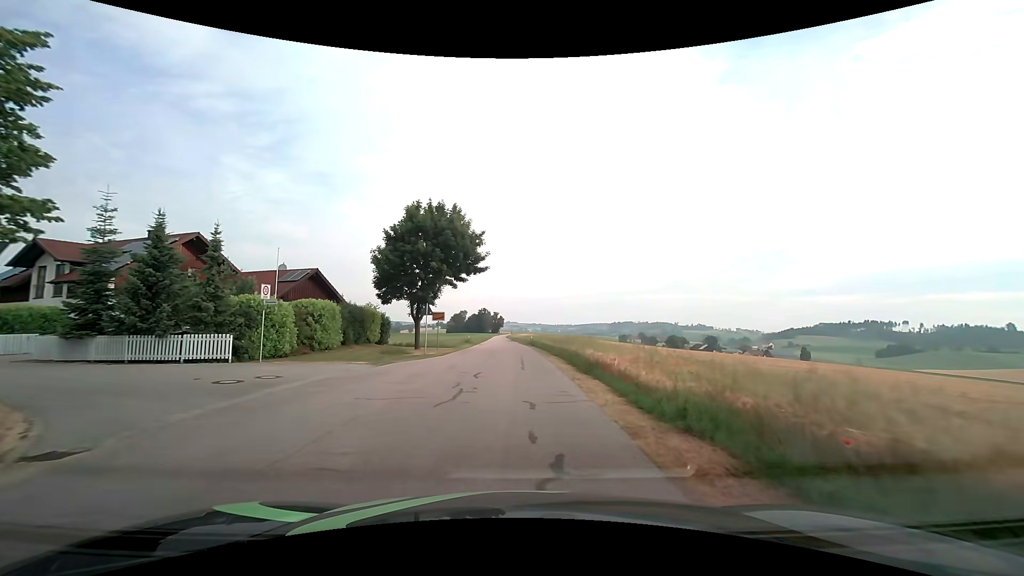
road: tertiary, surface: asphalt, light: Day
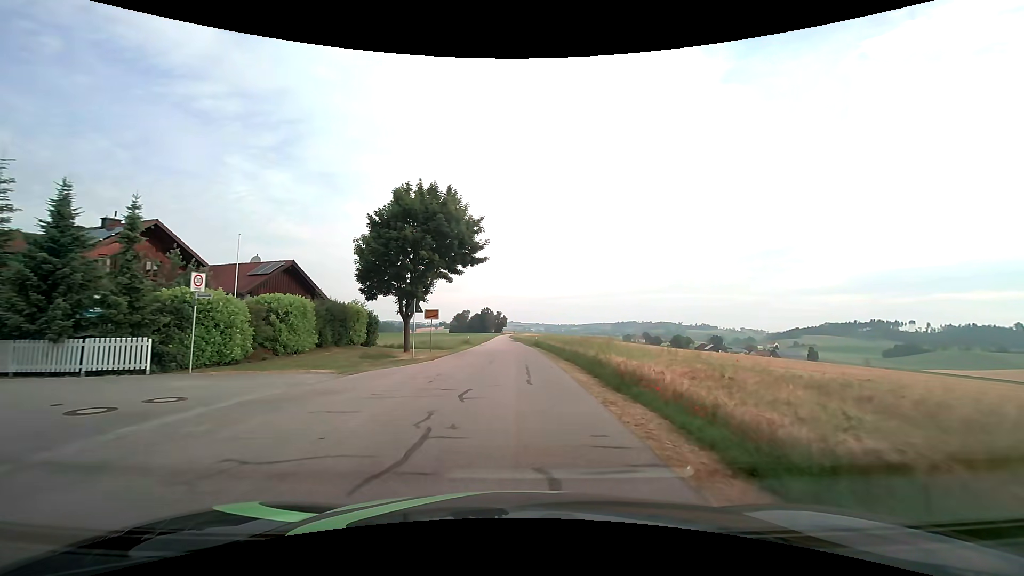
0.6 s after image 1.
(0.0, +4.5) m; 0°
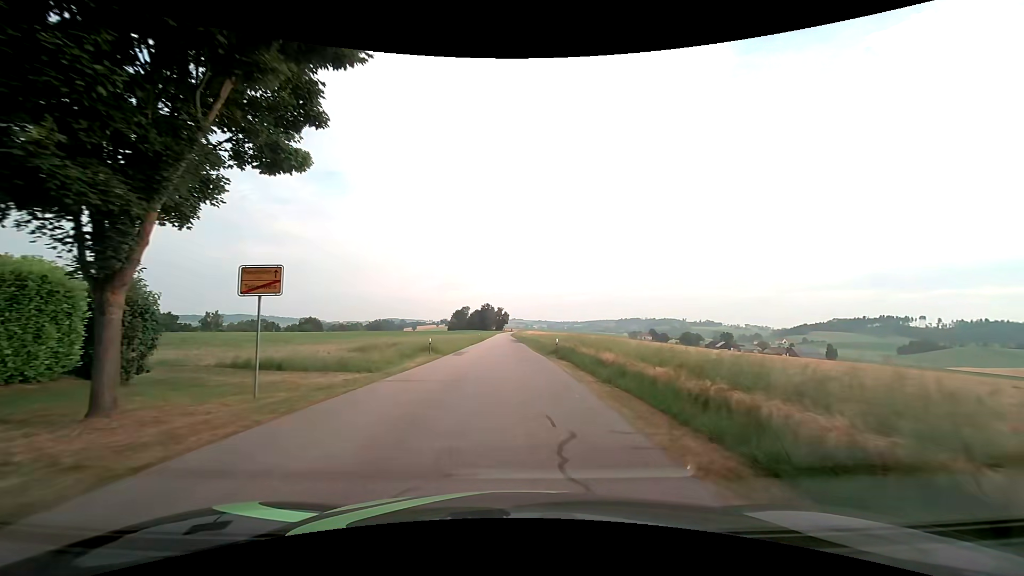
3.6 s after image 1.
(-0.2, +23.2) m; 0°
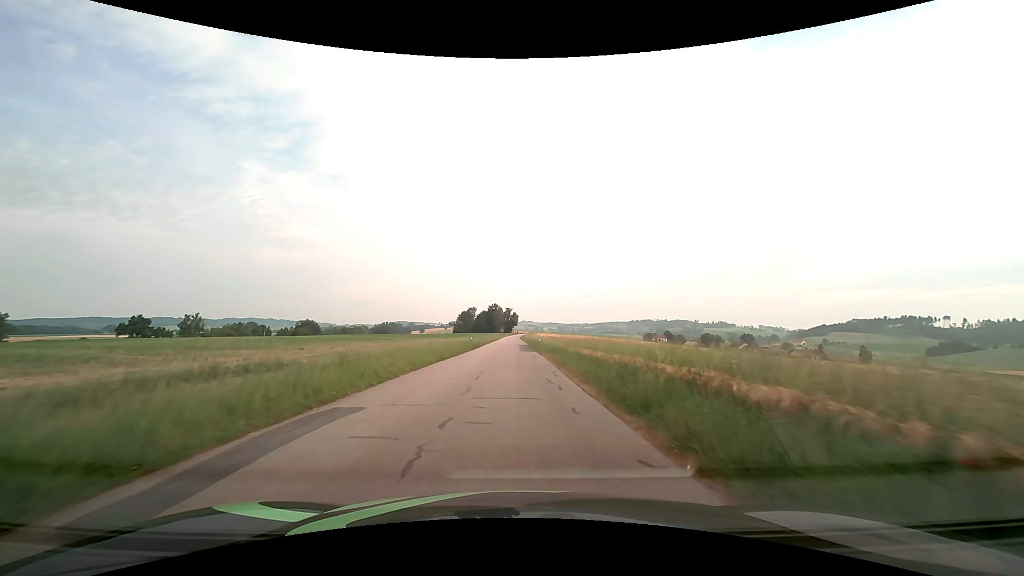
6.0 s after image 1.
(-0.2, +25.6) m; -1°
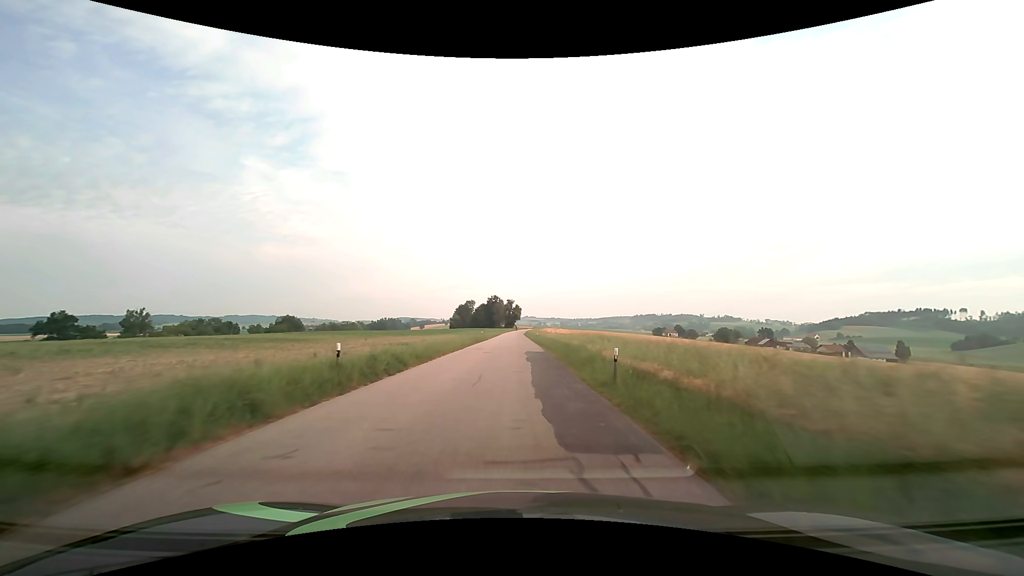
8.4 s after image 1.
(-0.2, +36.4) m; 0°
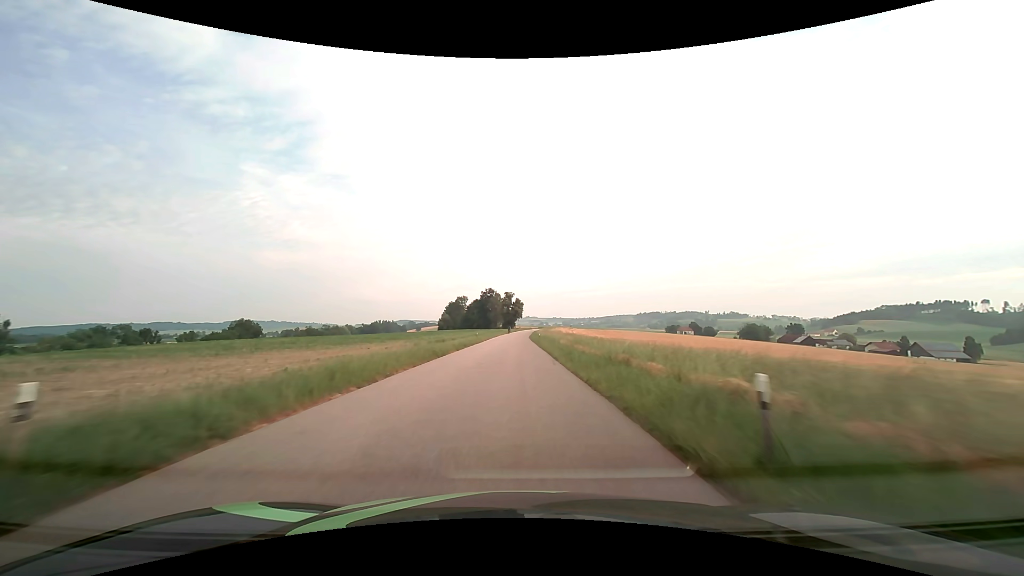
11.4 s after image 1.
(-0.1, +56.1) m; 0°
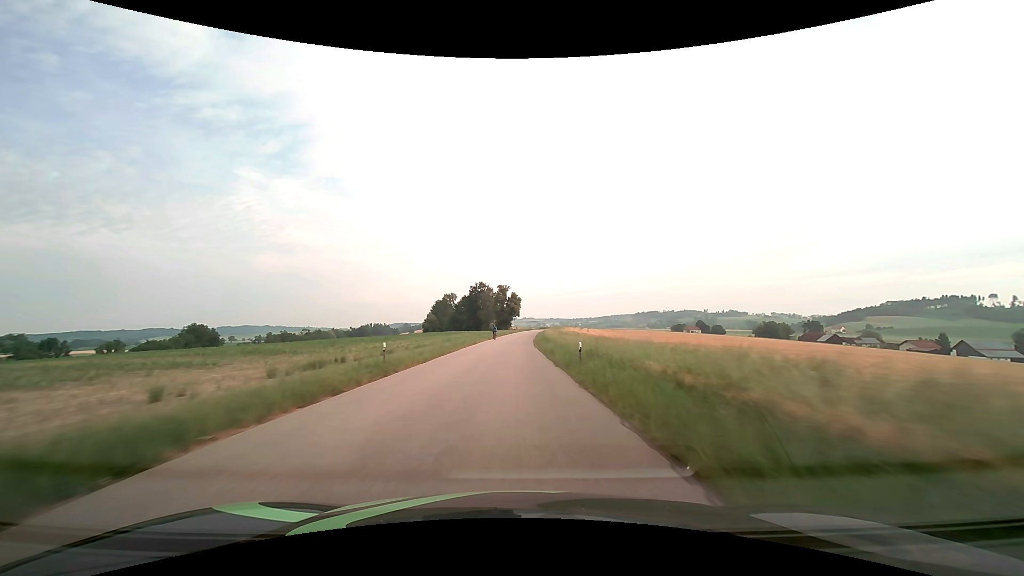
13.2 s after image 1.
(0.0, +37.2) m; 0°
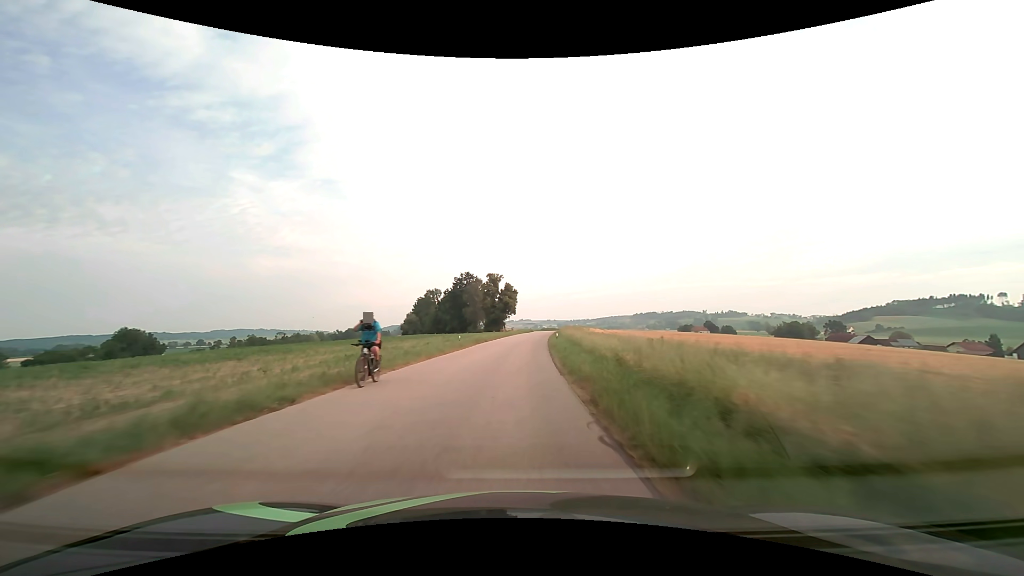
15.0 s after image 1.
(+0.3, +38.8) m; 0°
(0, +10) (0, +20) (0, +30) (+1, +40) (+1, +50) (+2, +60) (+3, +70) (+4, +80) (+5, +90) (+6, +100) m
